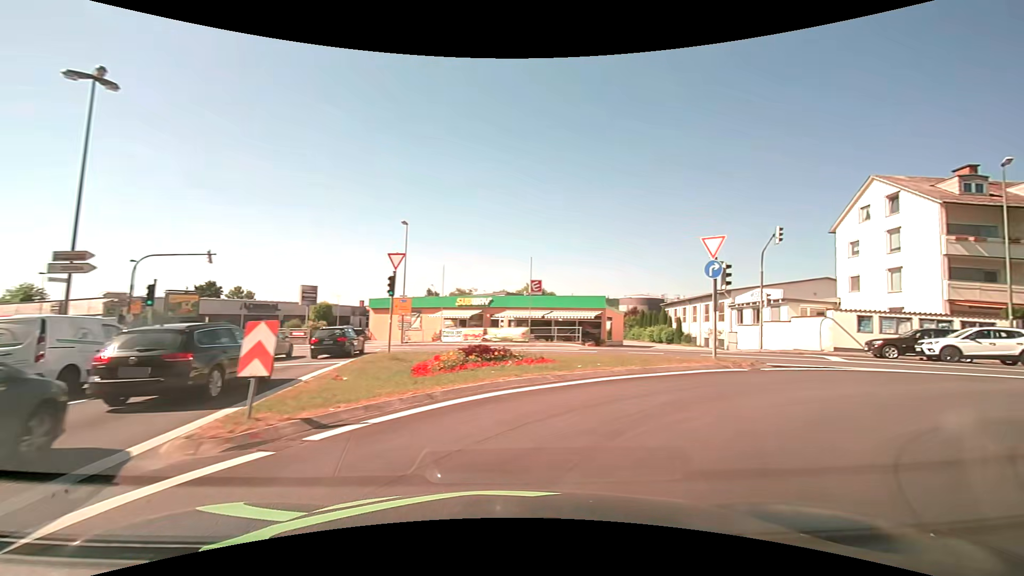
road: tertiary_link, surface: asphalt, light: Day
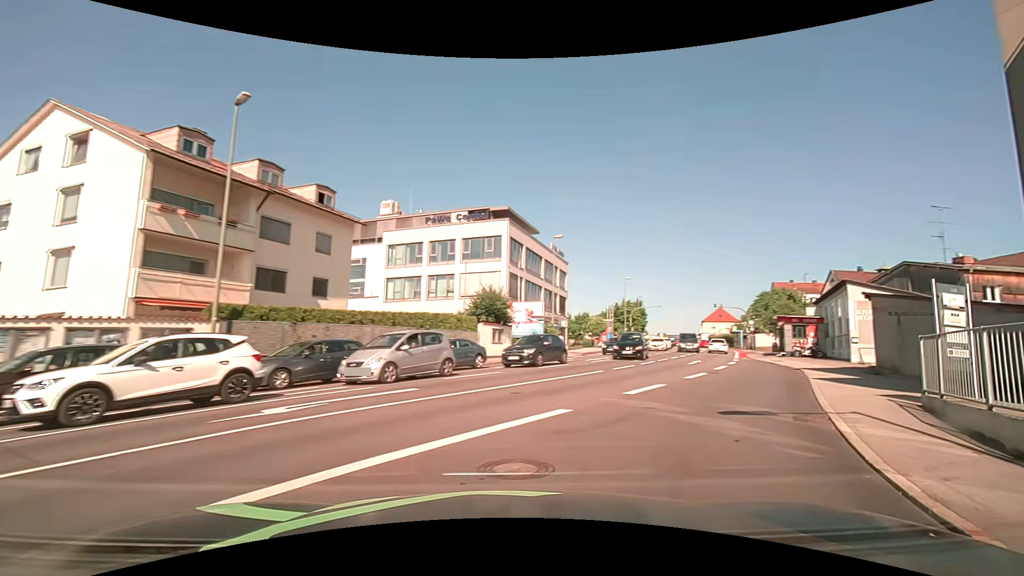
(+9.5, +12.6) m; +75°
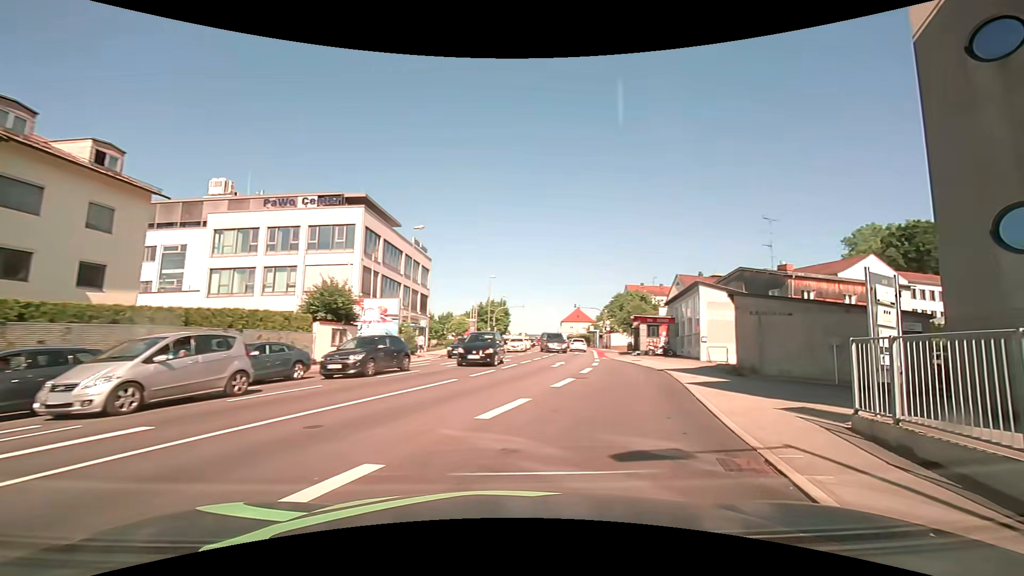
(+0.5, +3.6) m; +16°
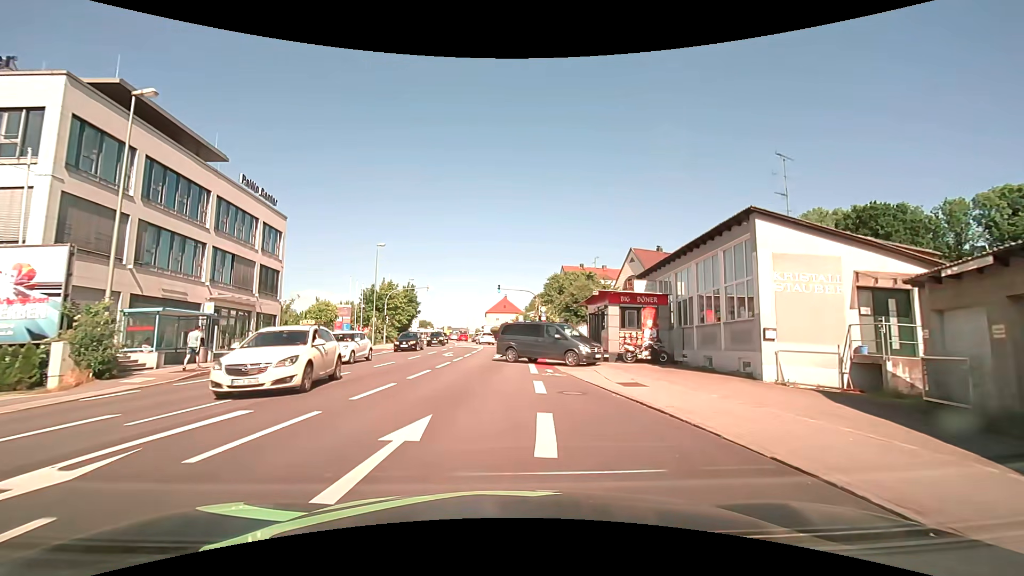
(+3.3, +20.5) m; +10°
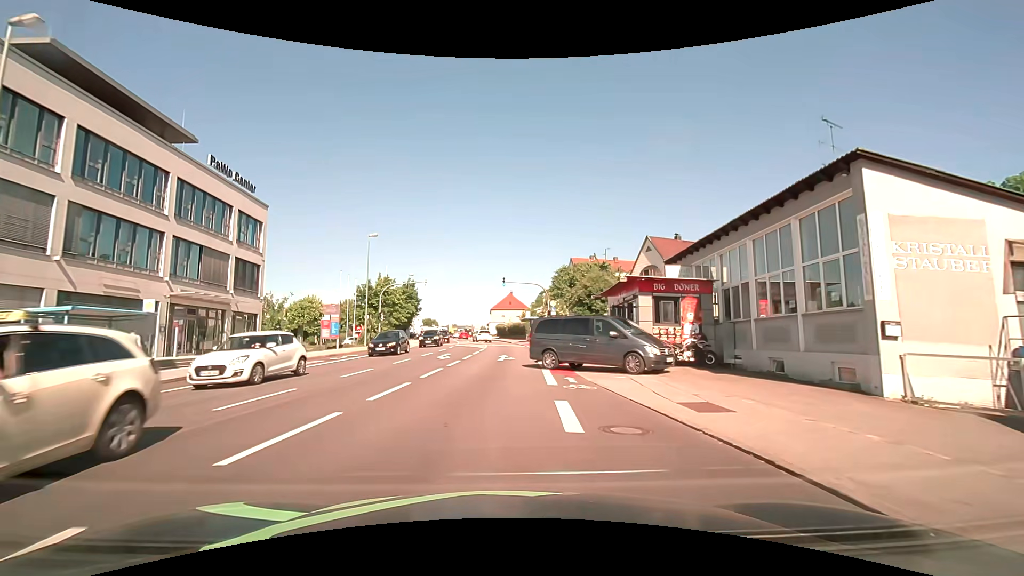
(0.0, +4.8) m; -1°
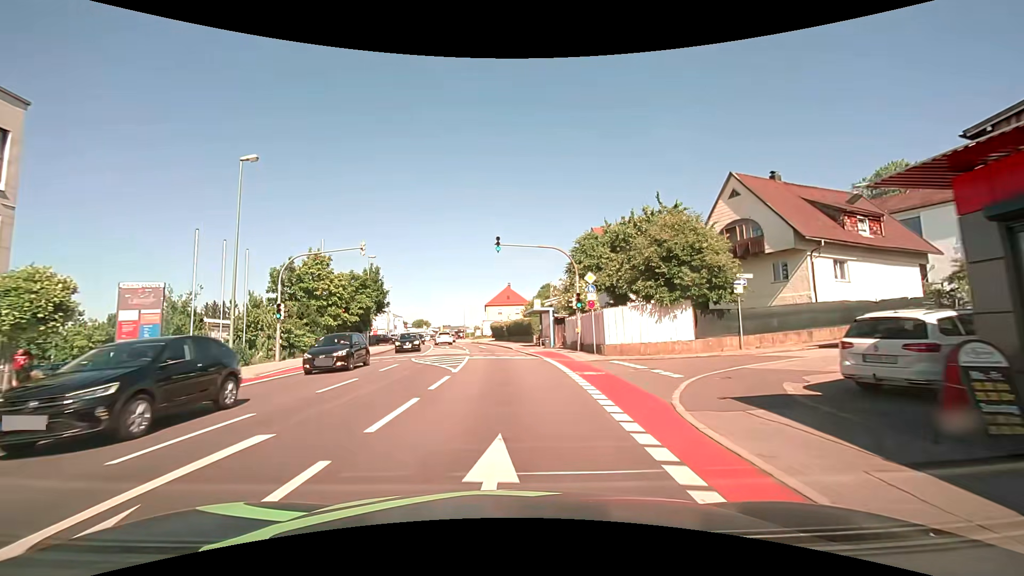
(-0.1, +21.5) m; 0°
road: tertiary
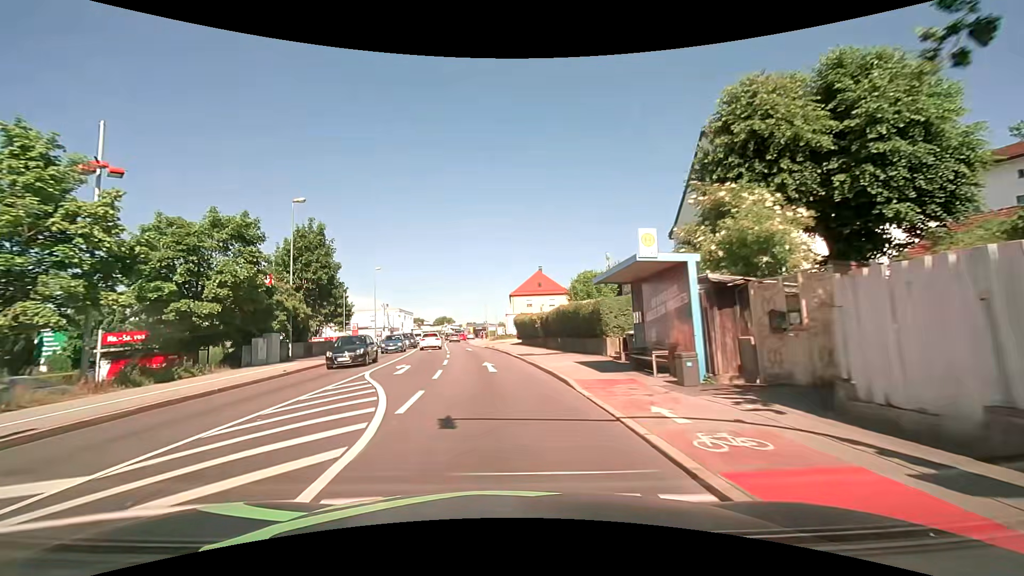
(-0.3, +26.1) m; -2°
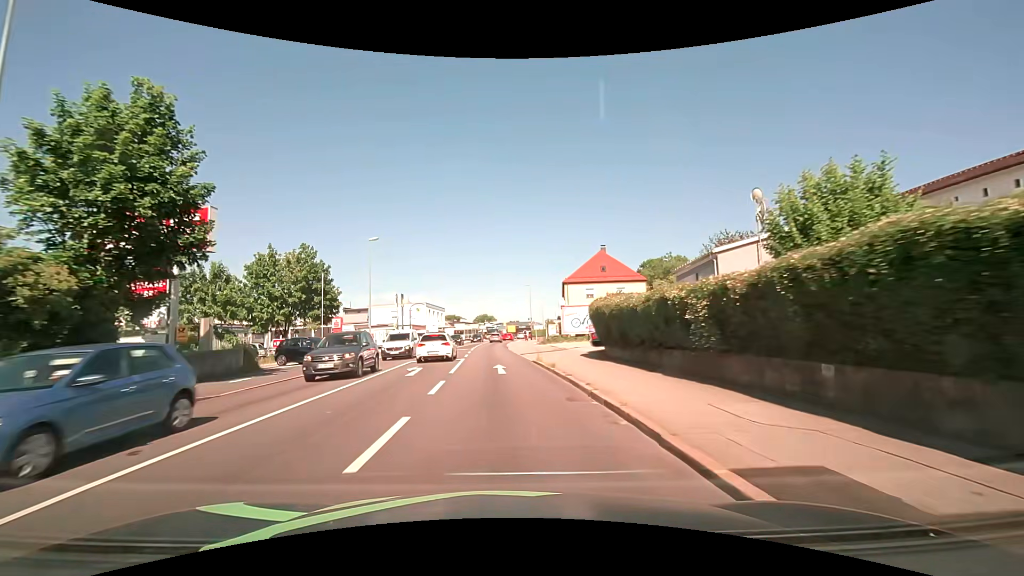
(-1.4, +21.6) m; -6°
(0, +10) (0, +20) (-1, +30) (-1, +40) (-2, +50) (-2, +60) (-2, +70) (-2, +80) (-1, +90) (0, +100) m
